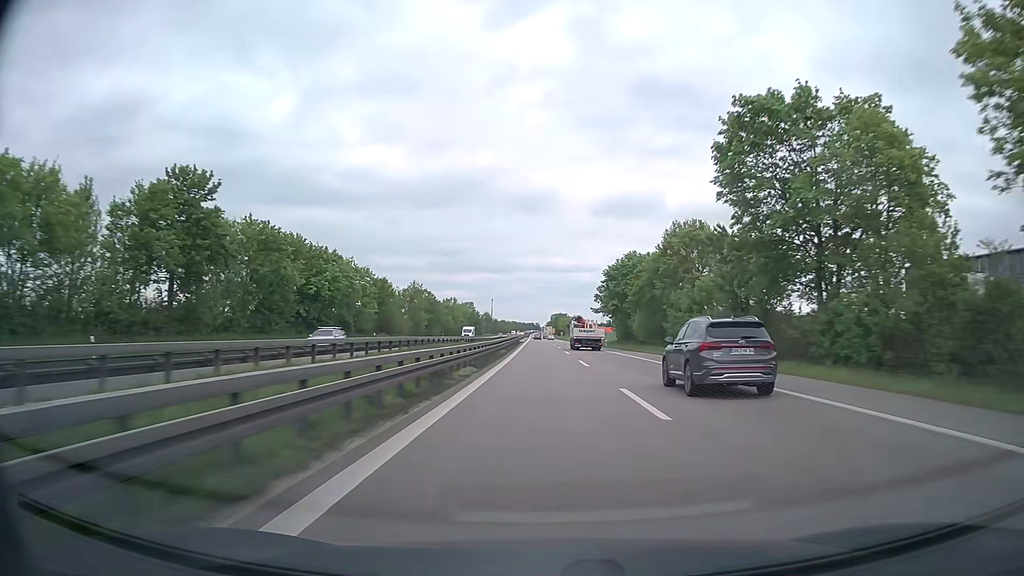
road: trunk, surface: asphalt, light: Day
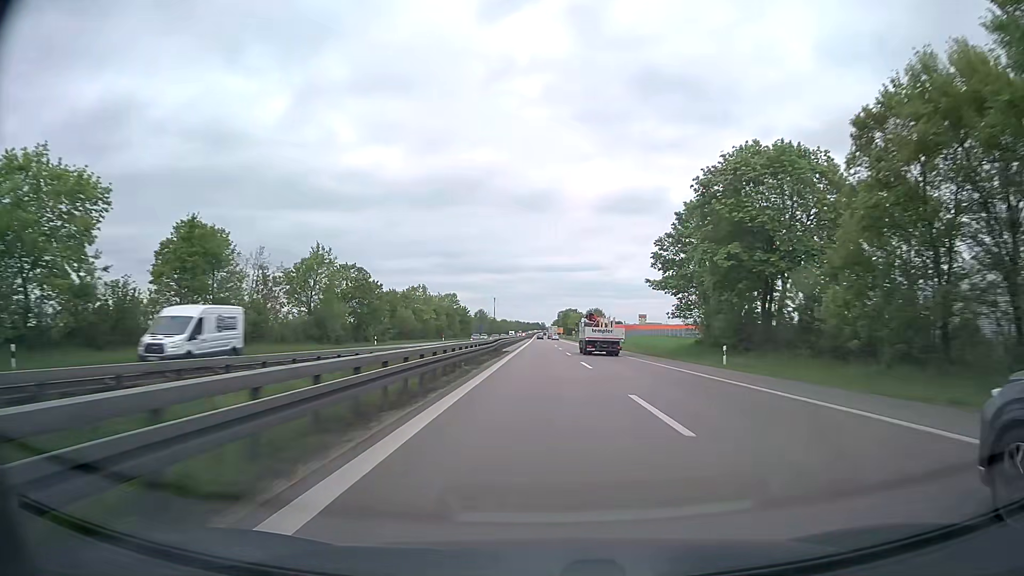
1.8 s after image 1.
(-0.1, +55.7) m; 0°
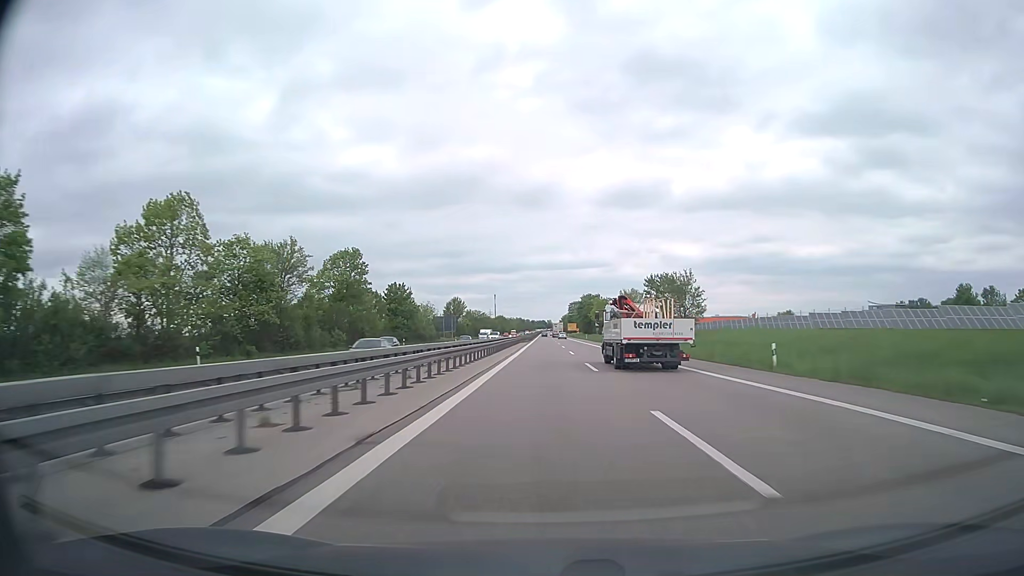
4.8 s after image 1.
(-0.7, +93.2) m; -1°
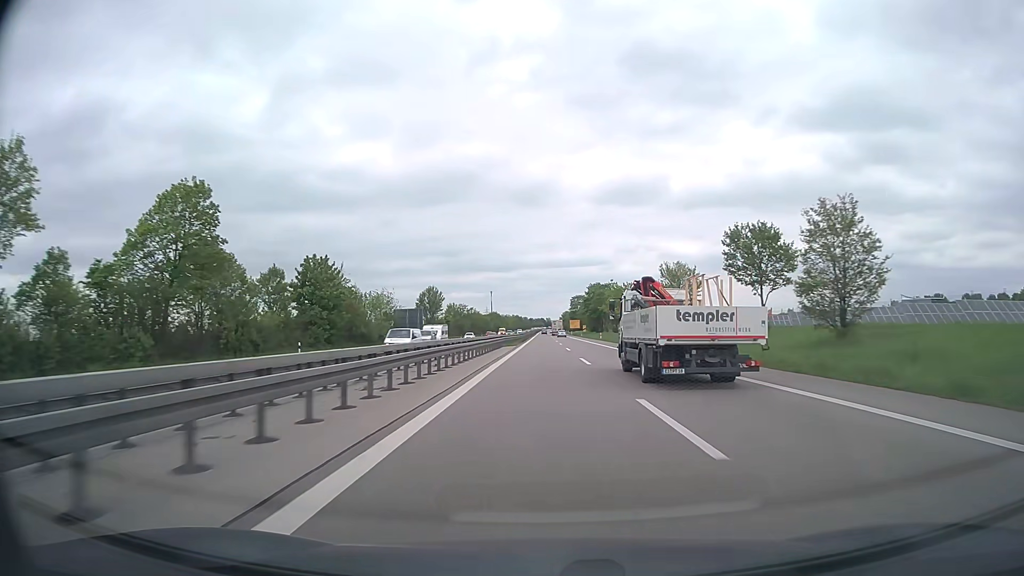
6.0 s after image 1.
(0.0, +37.4) m; 0°
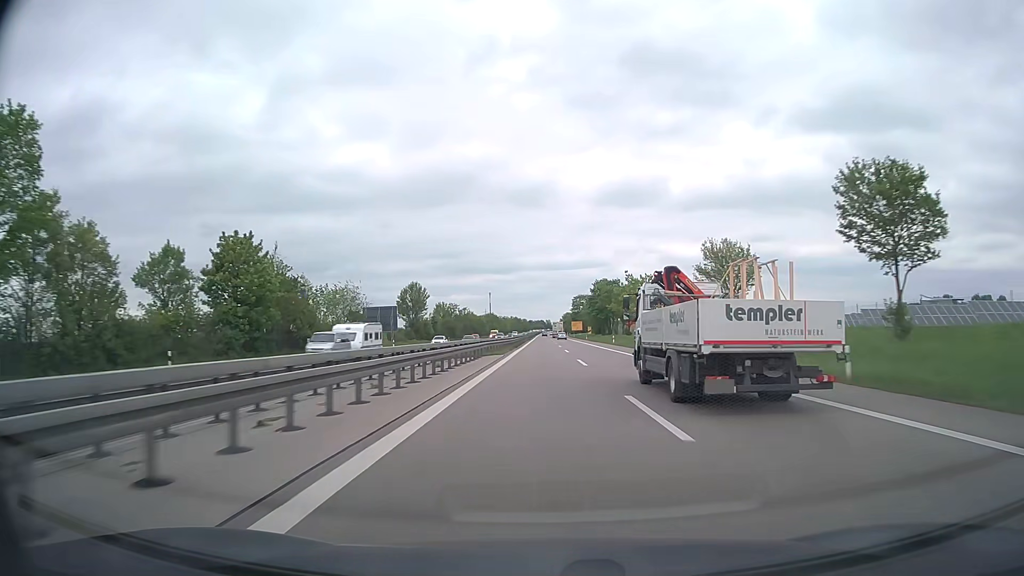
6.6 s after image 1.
(0.0, +18.7) m; 0°
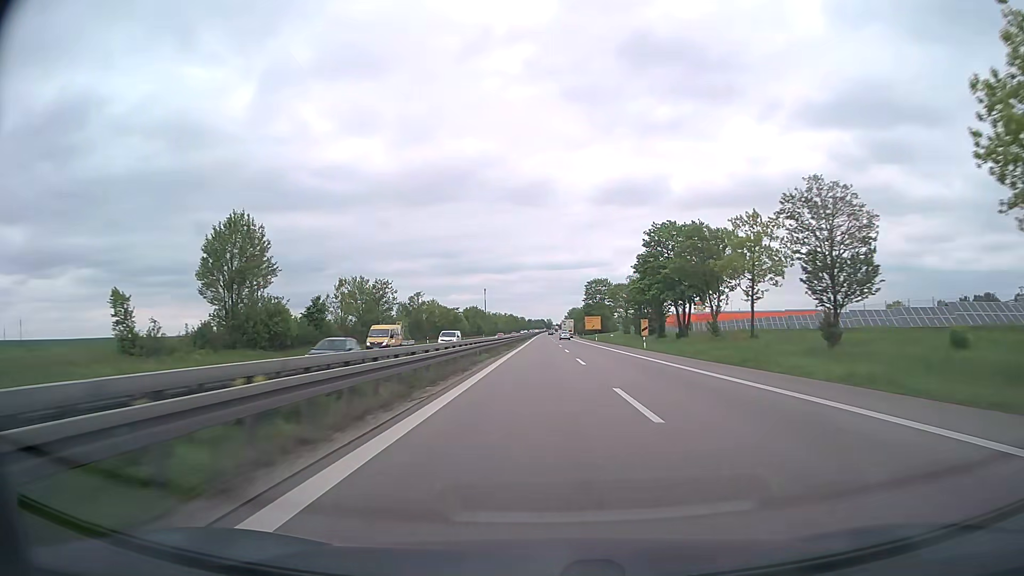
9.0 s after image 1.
(-0.2, +74.8) m; 0°
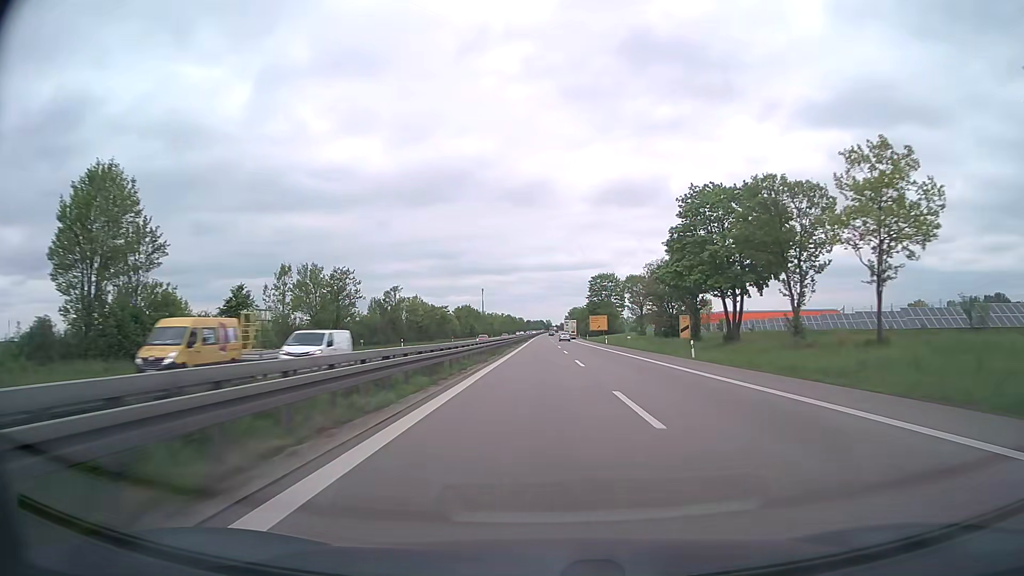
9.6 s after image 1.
(0.0, +18.7) m; 0°
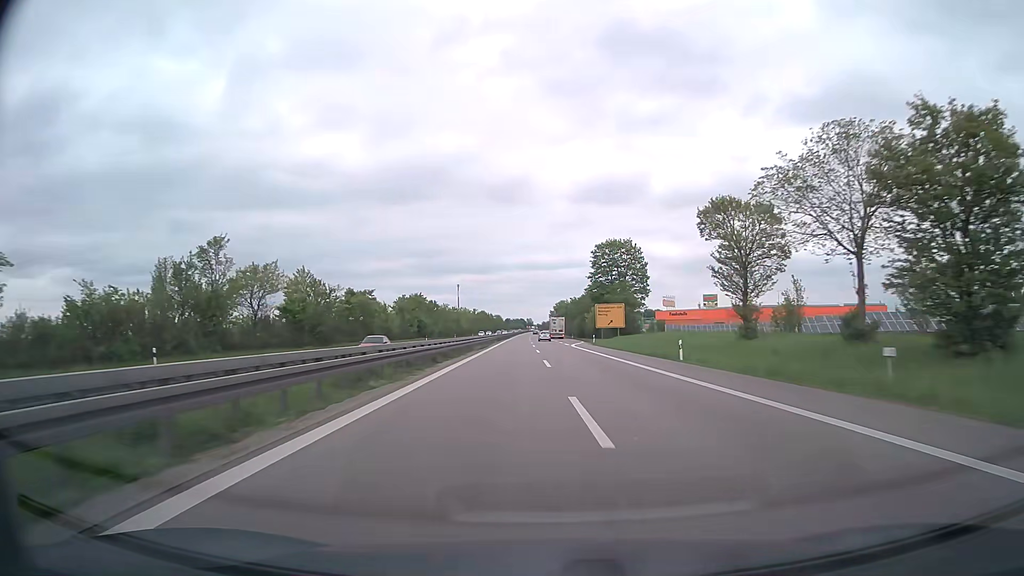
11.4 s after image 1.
(+0.5, +55.7) m; +1°
(0, +10) (0, +20) (0, +30) (0, +40) (0, +50) (0, +60) (0, +70) (0, +80) (0, +90) (0, +100) m
